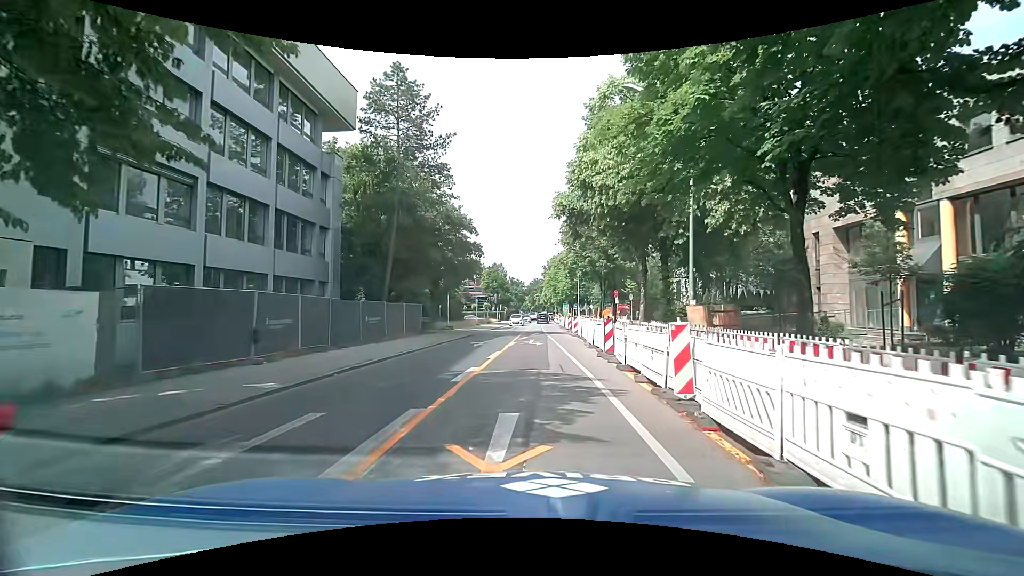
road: secondary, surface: asphalt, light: Day
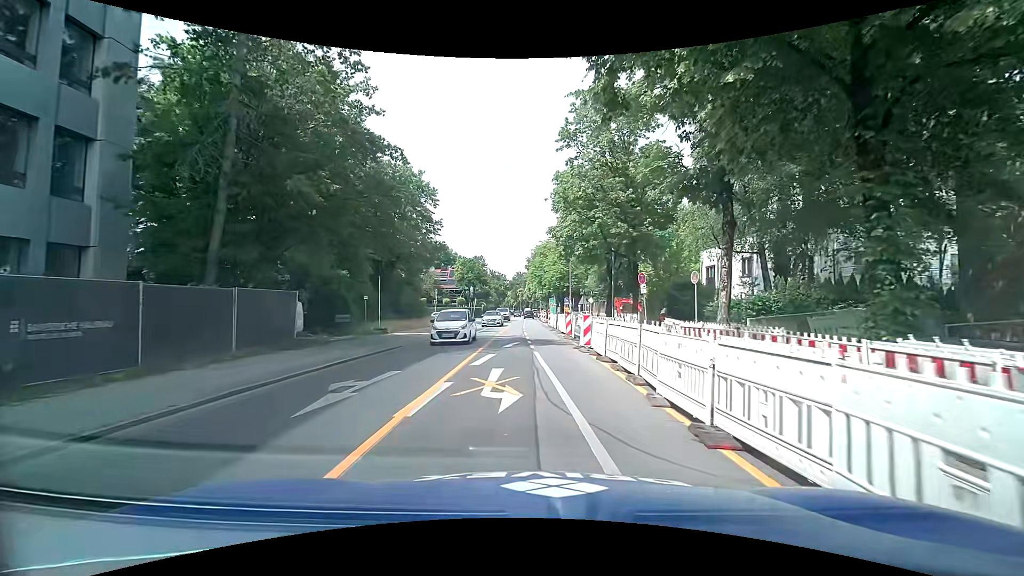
(+0.4, +15.8) m; +2°
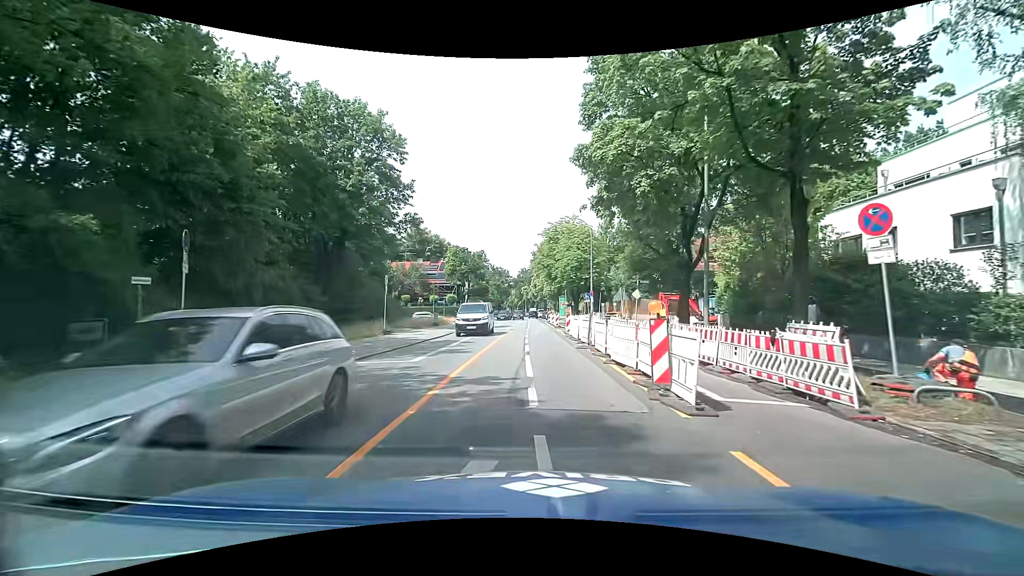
(-0.3, +17.1) m; -1°
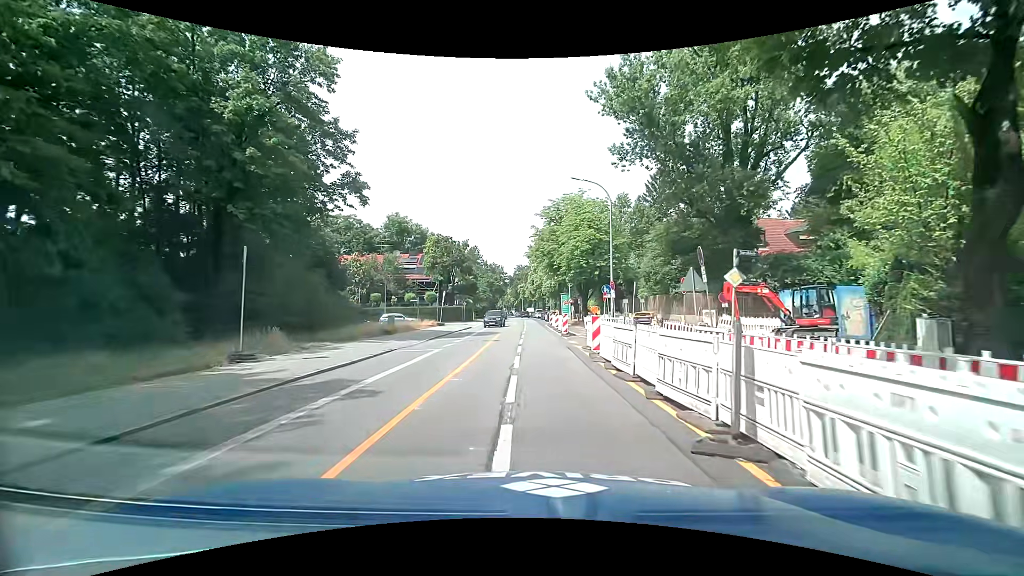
(+0.2, +13.5) m; +2°
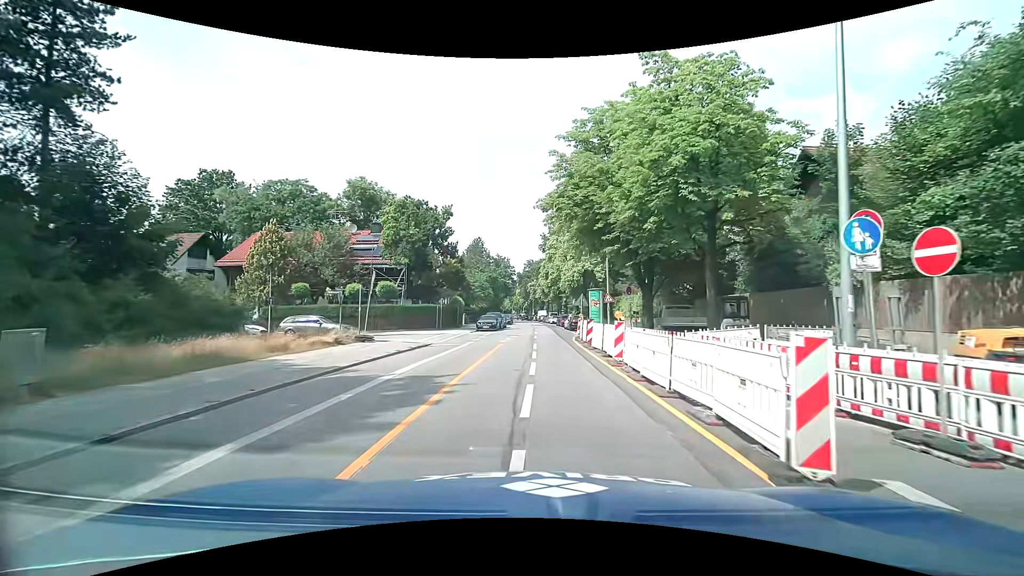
(-0.4, +23.7) m; -2°
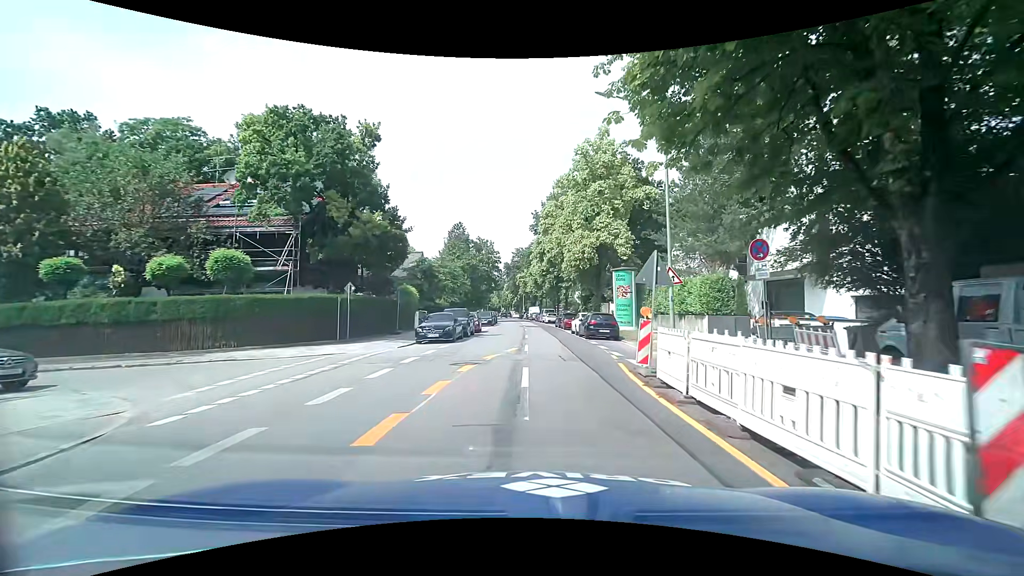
(+0.2, +19.8) m; +1°
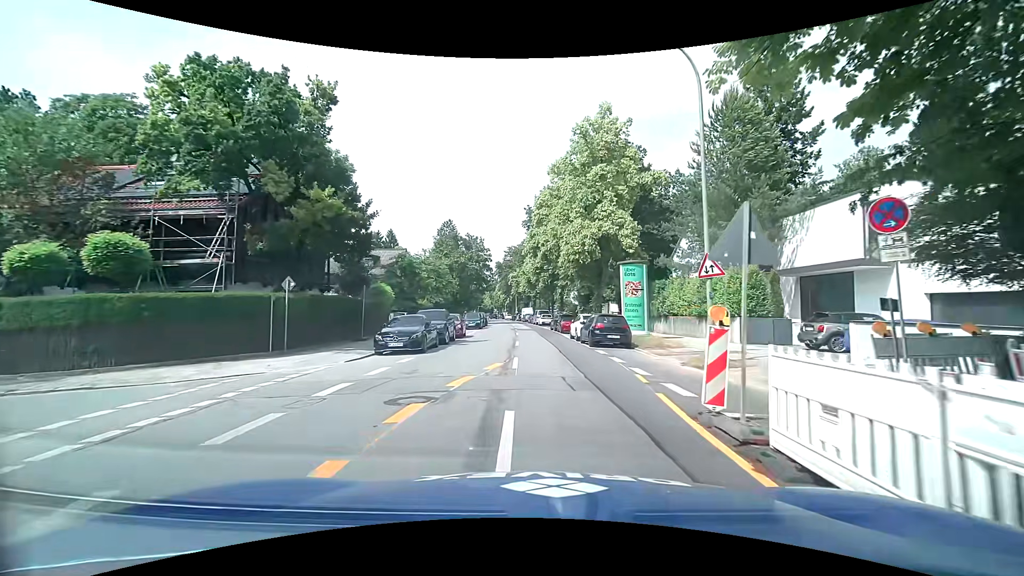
(0.0, +5.0) m; 0°
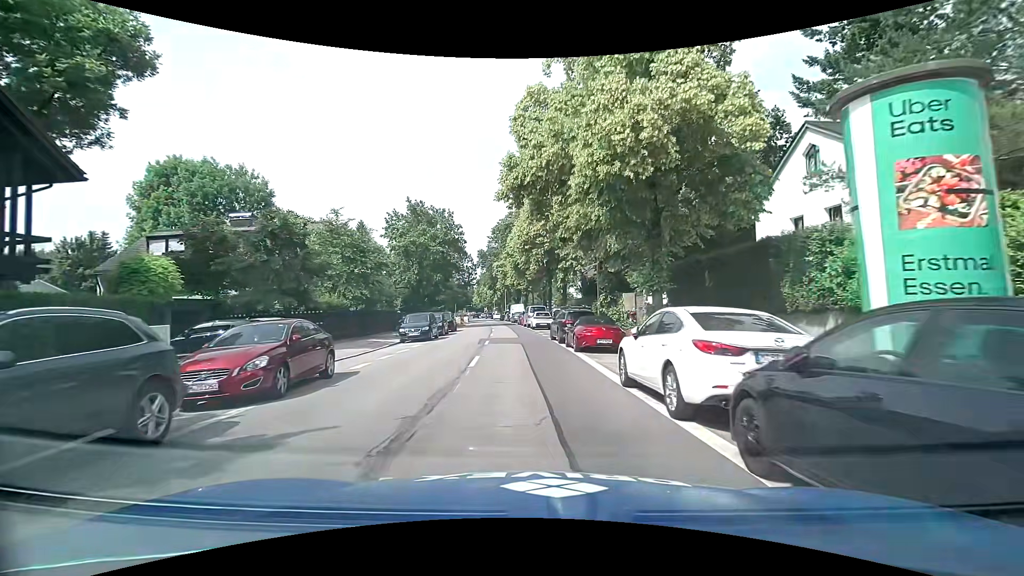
(+0.7, +19.8) m; +2°
(0, +10) (-1, +20) (-2, +30) (-2, +40) (-3, +50) (-4, +60) (-5, +70) (-7, +80) (-8, +90) (-9, +100) m
